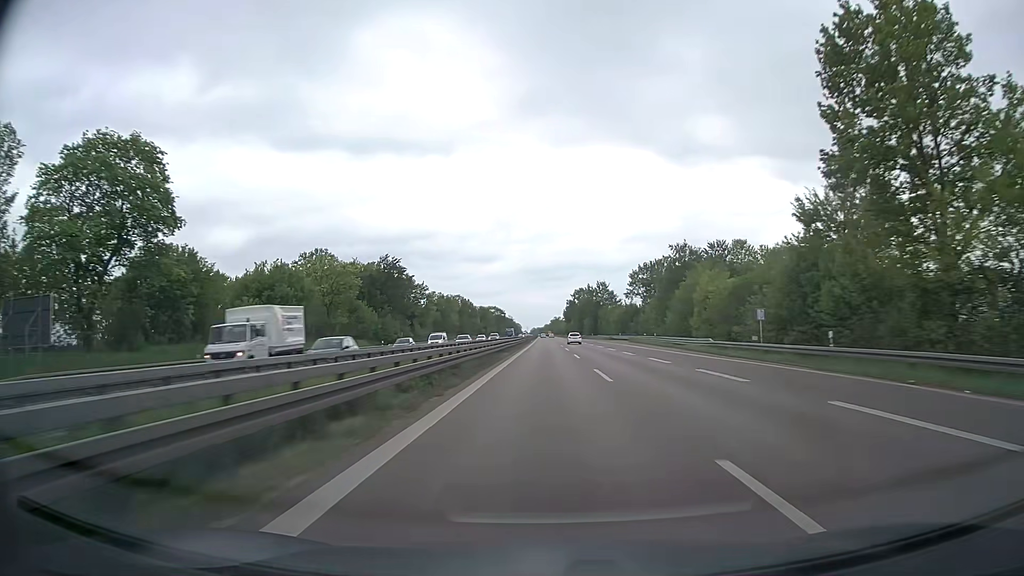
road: trunk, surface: asphalt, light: Day
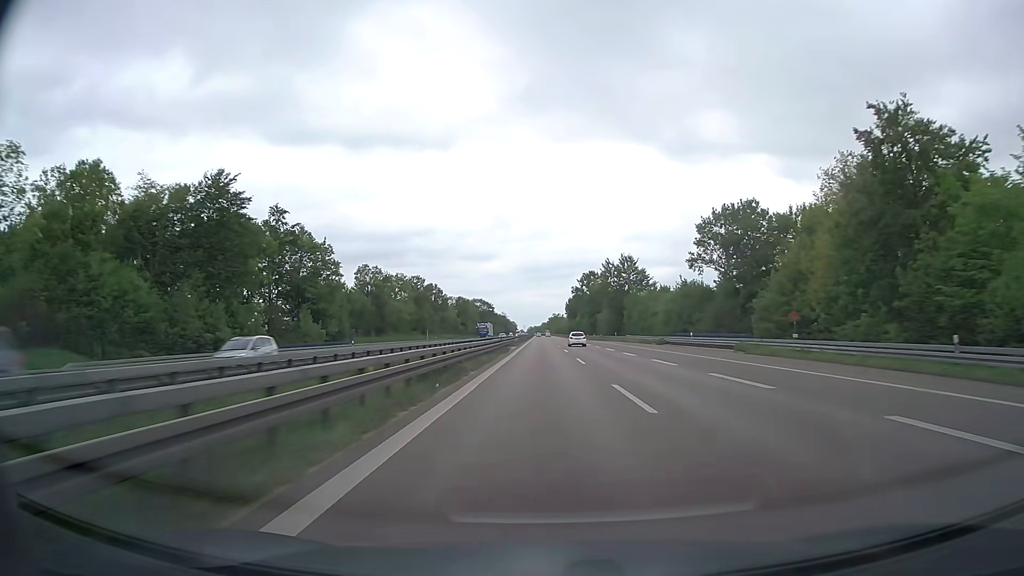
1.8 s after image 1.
(+0.1, +61.6) m; 0°
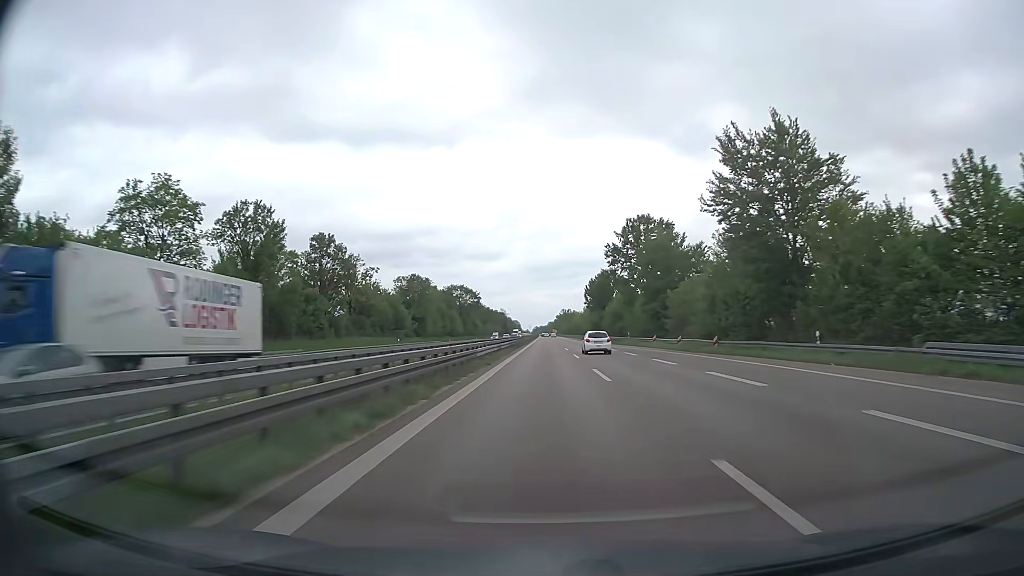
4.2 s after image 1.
(-0.3, +82.0) m; -1°
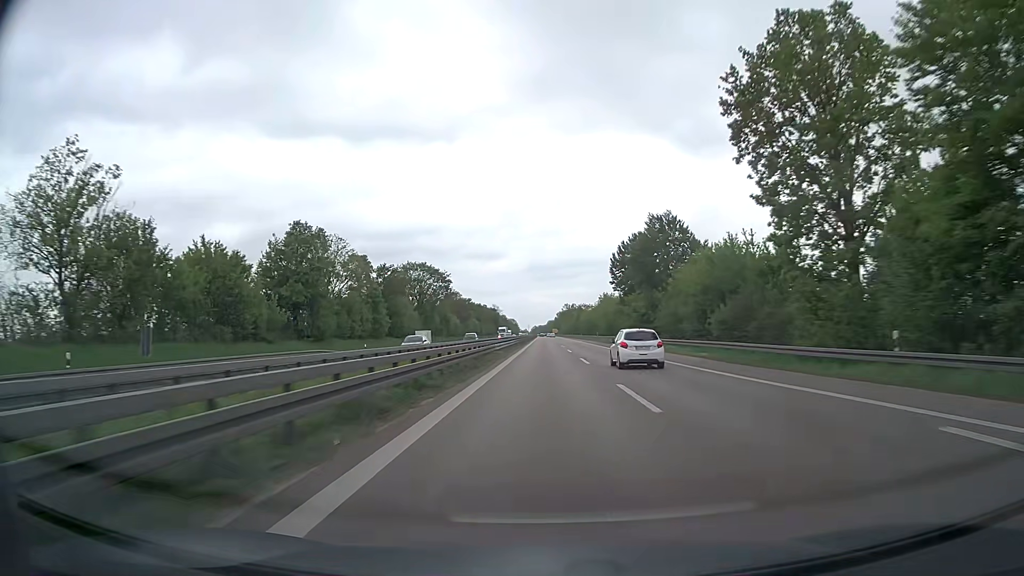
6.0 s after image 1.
(+0.1, +61.5) m; 0°
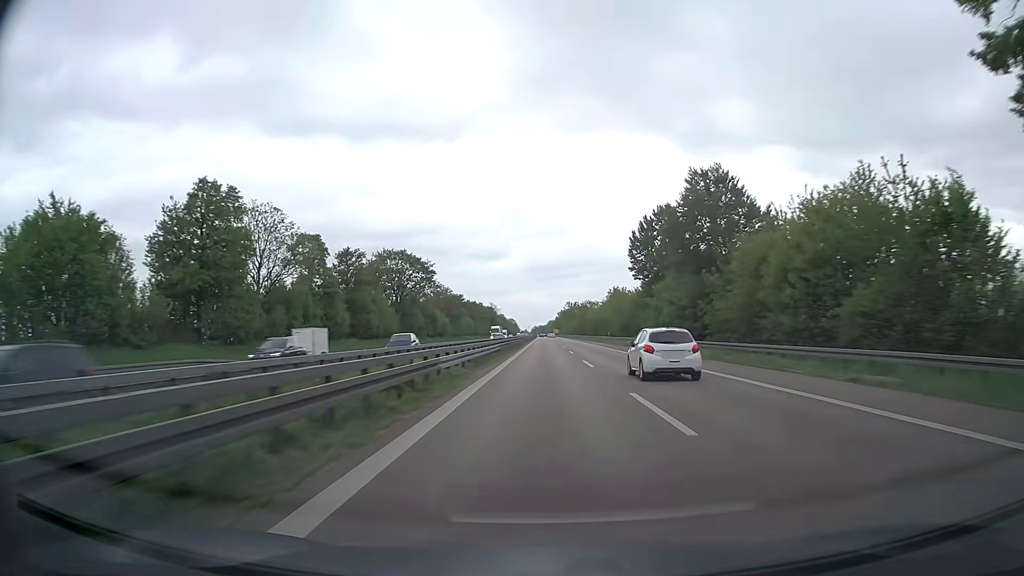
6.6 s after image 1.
(0.0, +20.5) m; 0°
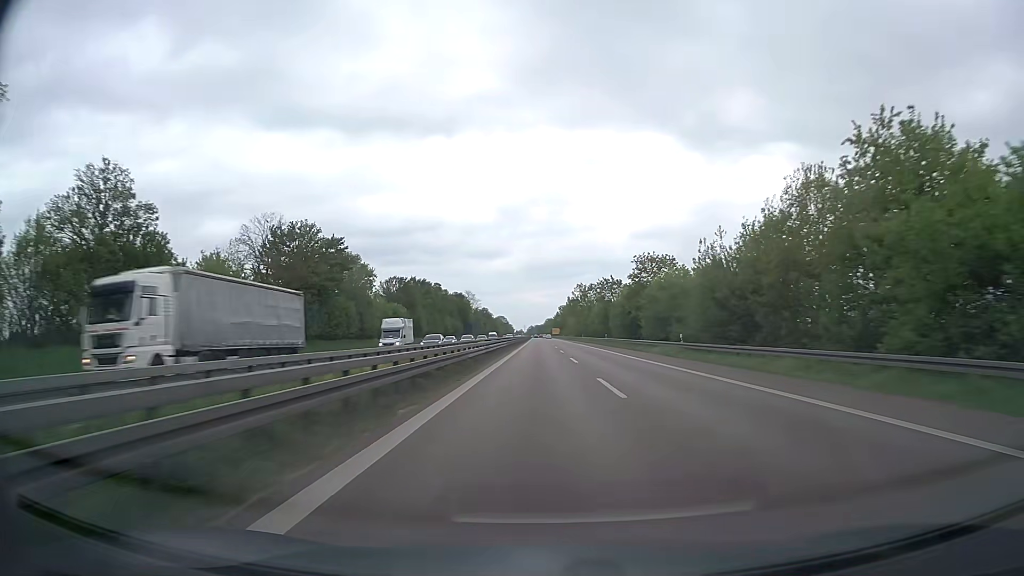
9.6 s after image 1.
(+0.1, +102.4) m; 0°
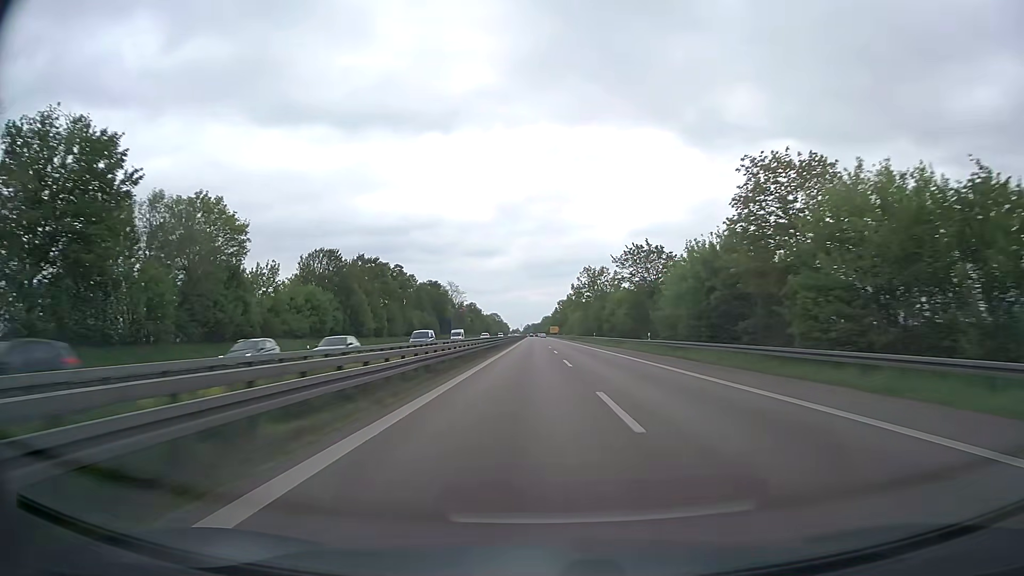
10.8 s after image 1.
(+0.1, +40.9) m; 0°
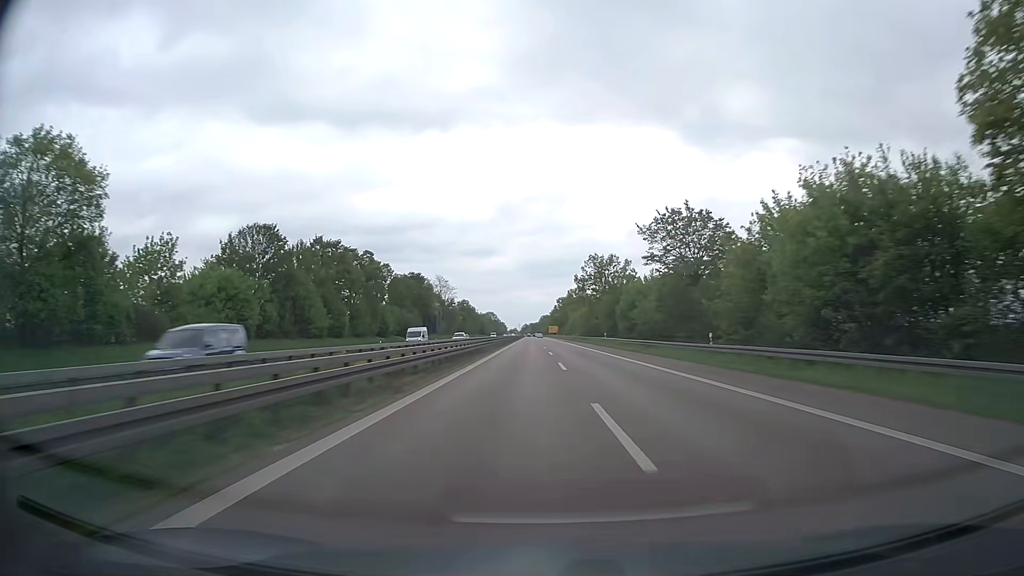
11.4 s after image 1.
(+0.1, +20.4) m; 0°
(0, +10) (0, +20) (0, +30) (0, +40) (0, +50) (0, +60) (0, +70) (0, +80) (0, +90) (0, +100) m
